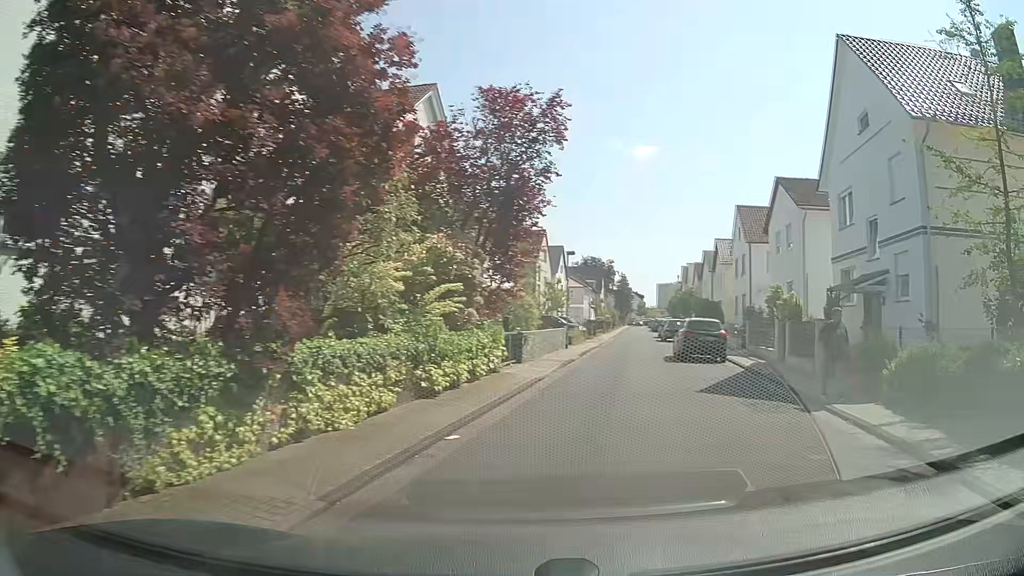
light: Day
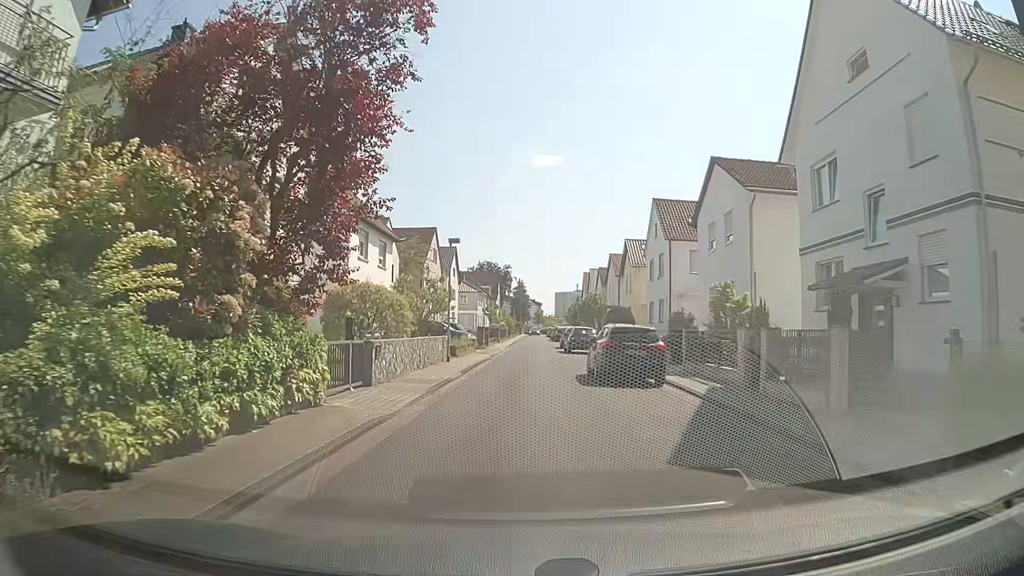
(+0.7, +6.8) m; +8°
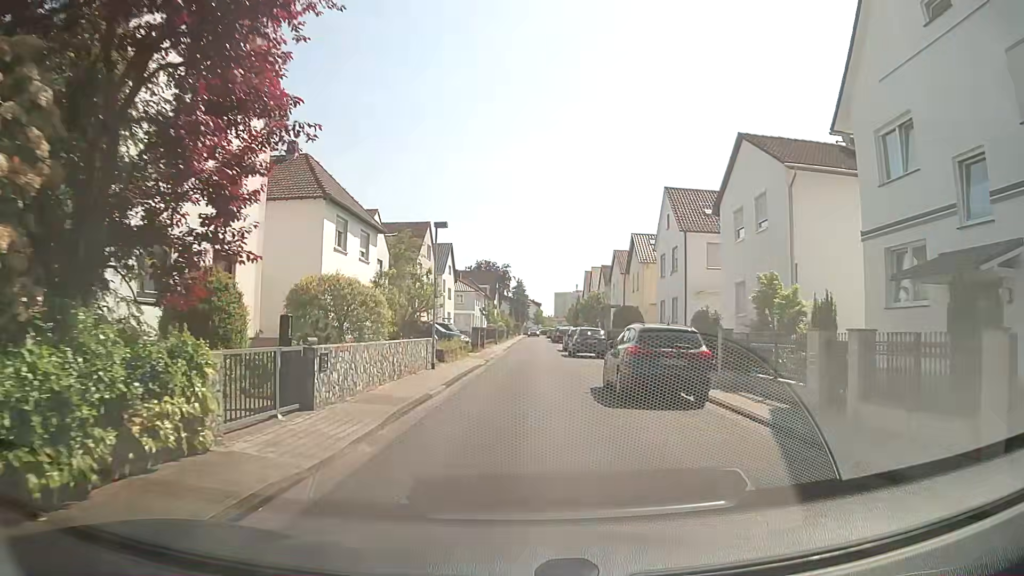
(+0.1, +4.1) m; +1°
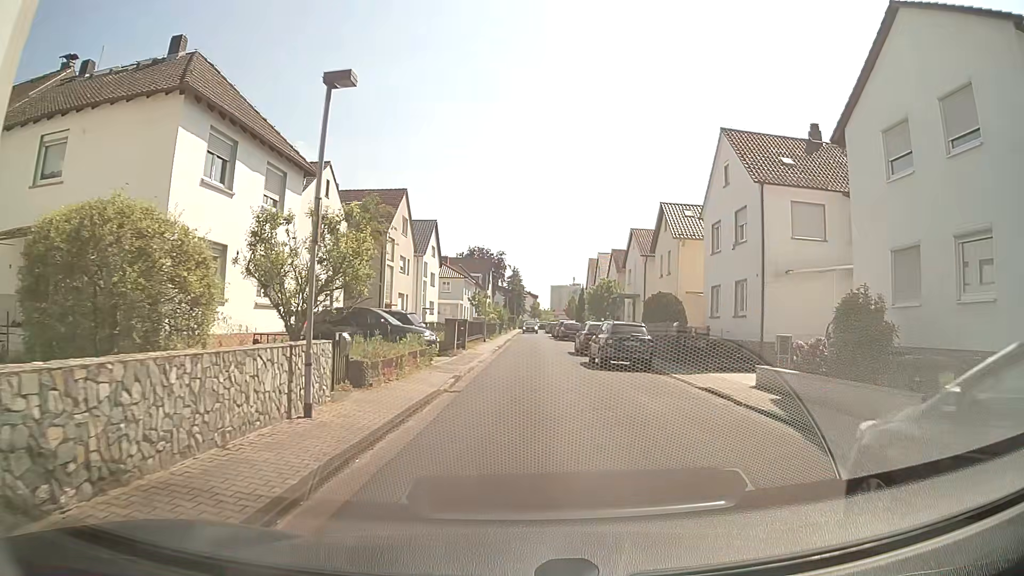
(-0.1, +12.1) m; -1°
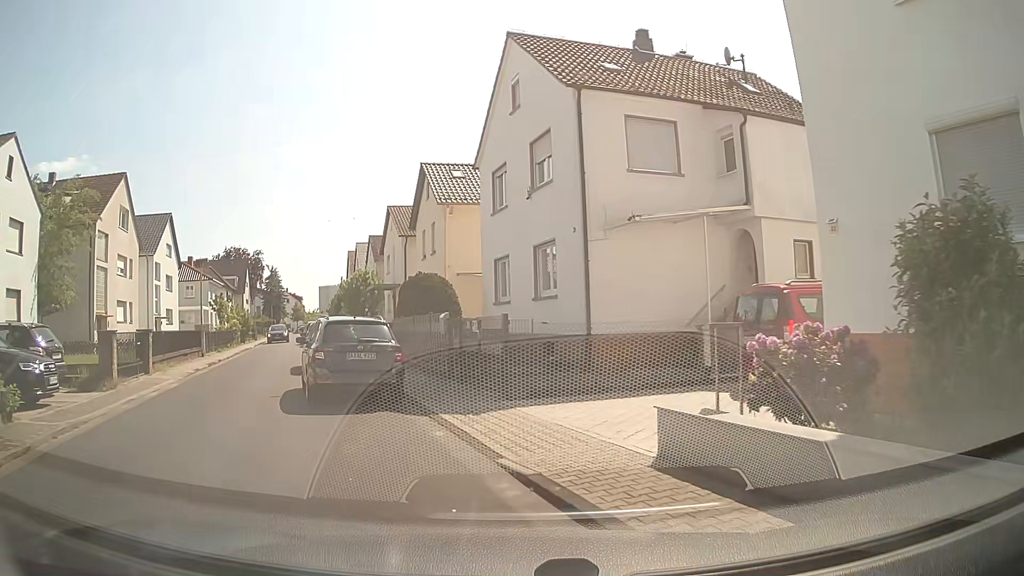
(+1.7, +9.2) m; +19°
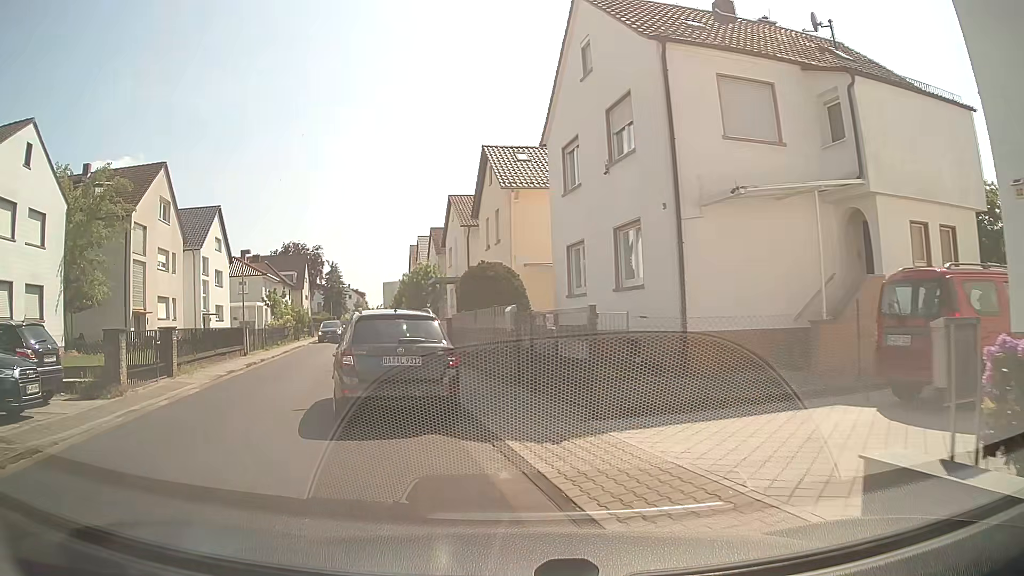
(-0.1, +2.5) m; -7°
